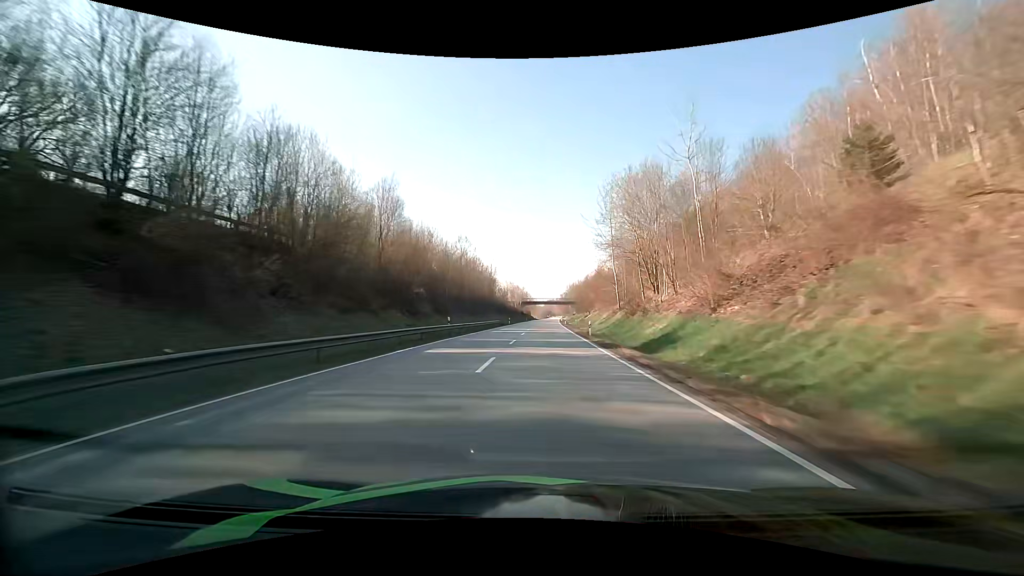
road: primary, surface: asphalt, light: Day
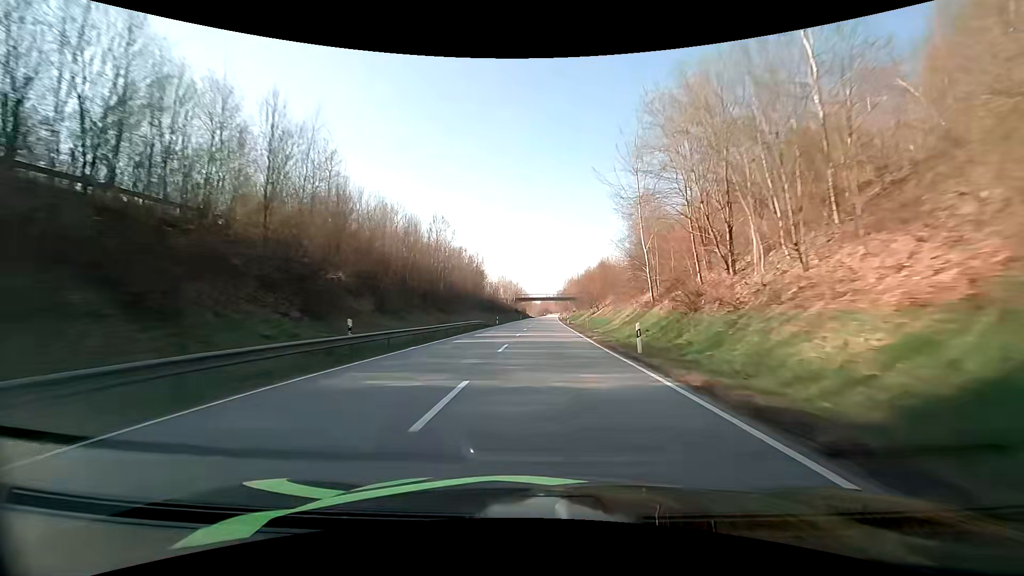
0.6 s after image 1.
(+0.1, +17.5) m; +1°
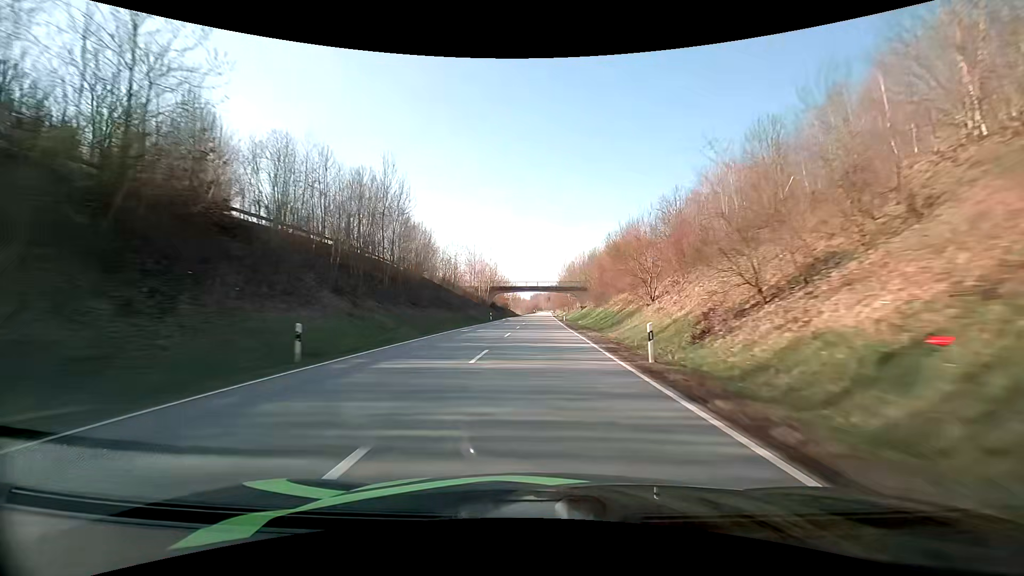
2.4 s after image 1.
(+0.5, +52.6) m; +1°
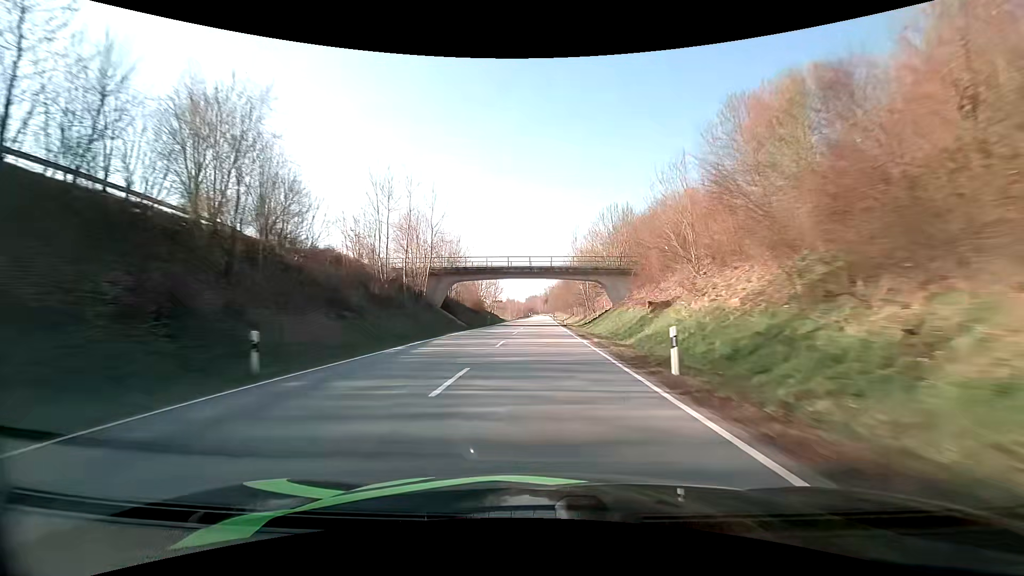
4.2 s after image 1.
(+0.1, +52.5) m; +1°
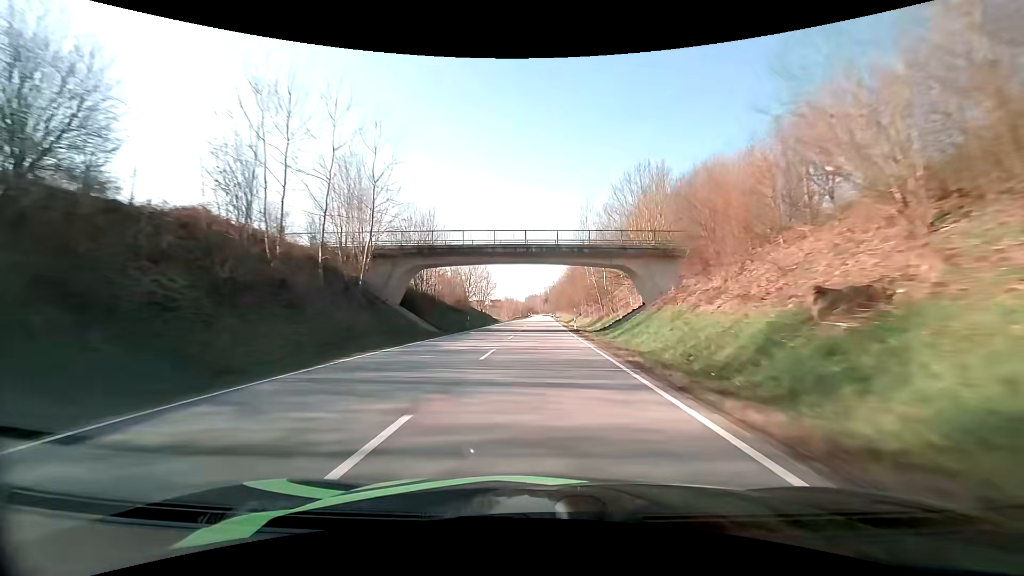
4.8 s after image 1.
(0.0, +17.5) m; 0°
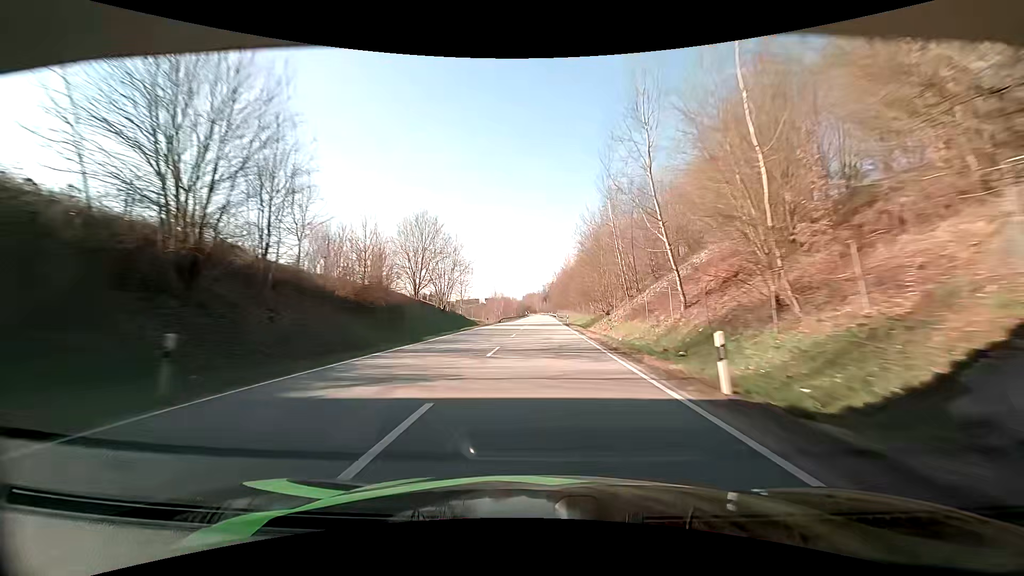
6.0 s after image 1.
(0.0, +35.0) m; 0°
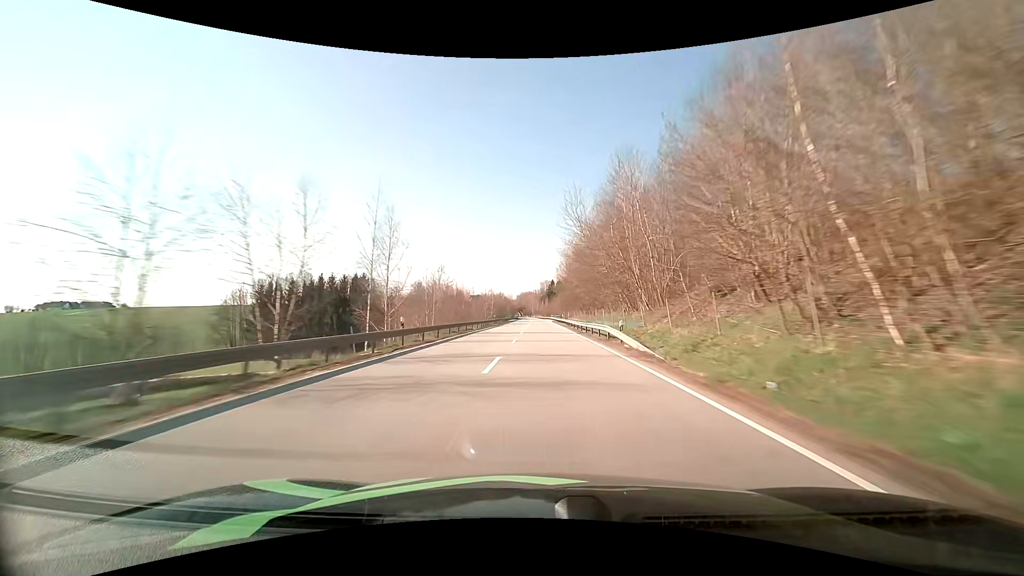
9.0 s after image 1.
(-0.1, +87.4) m; 0°
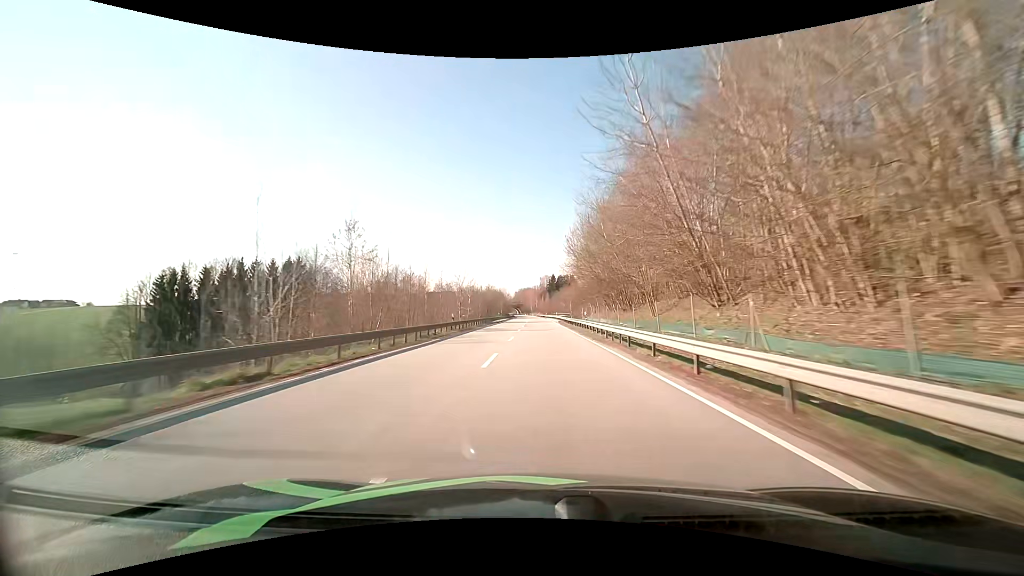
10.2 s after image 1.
(0.0, +34.9) m; 0°
(0, +10) (0, +20) (0, +30) (0, +40) (0, +50) (0, +60) (-1, +70) (-1, +80) (-1, +90) (-1, +100) m
